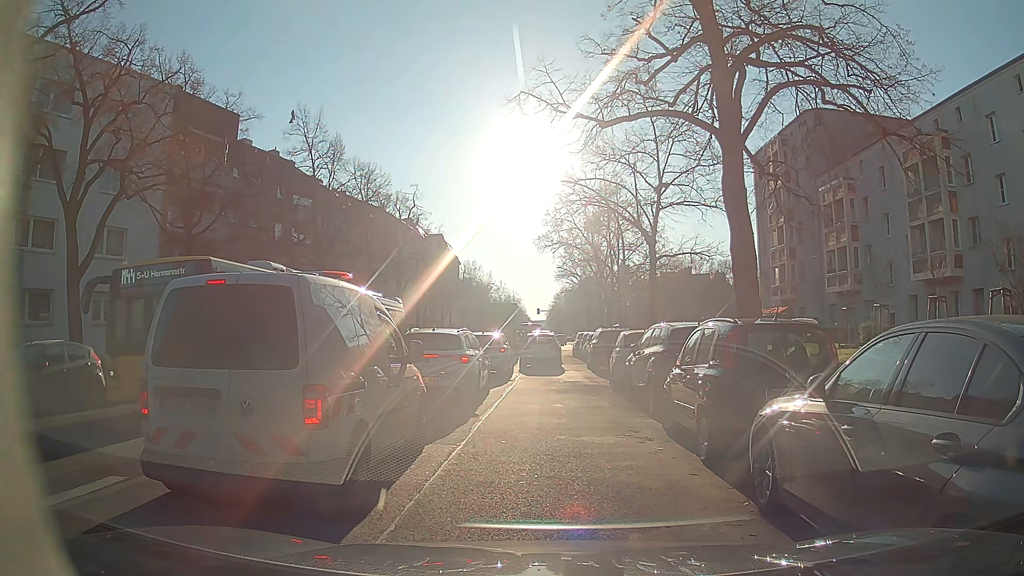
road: secondary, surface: asphalt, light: Day
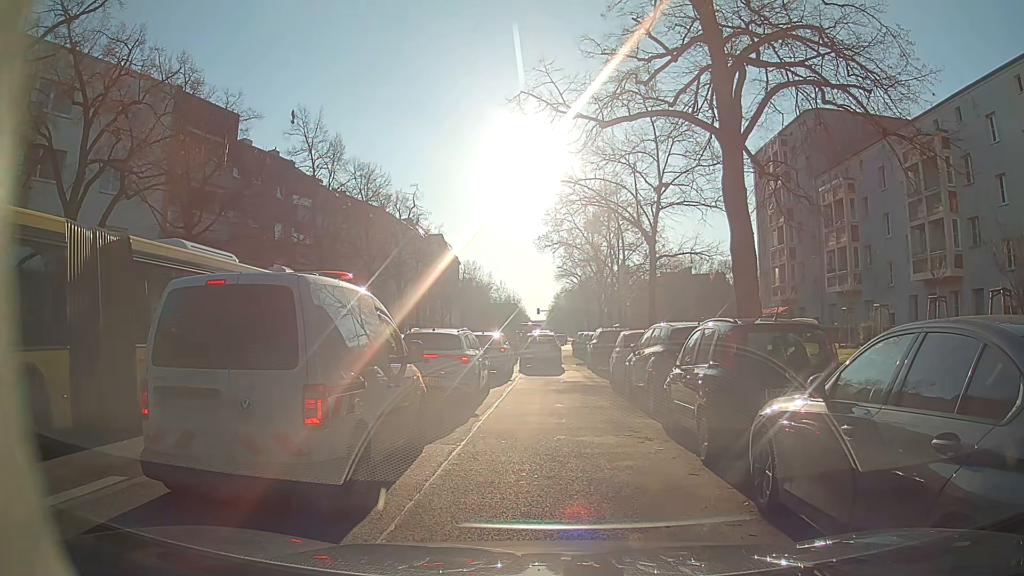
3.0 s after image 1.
(0.0, 0.0) m; 0°
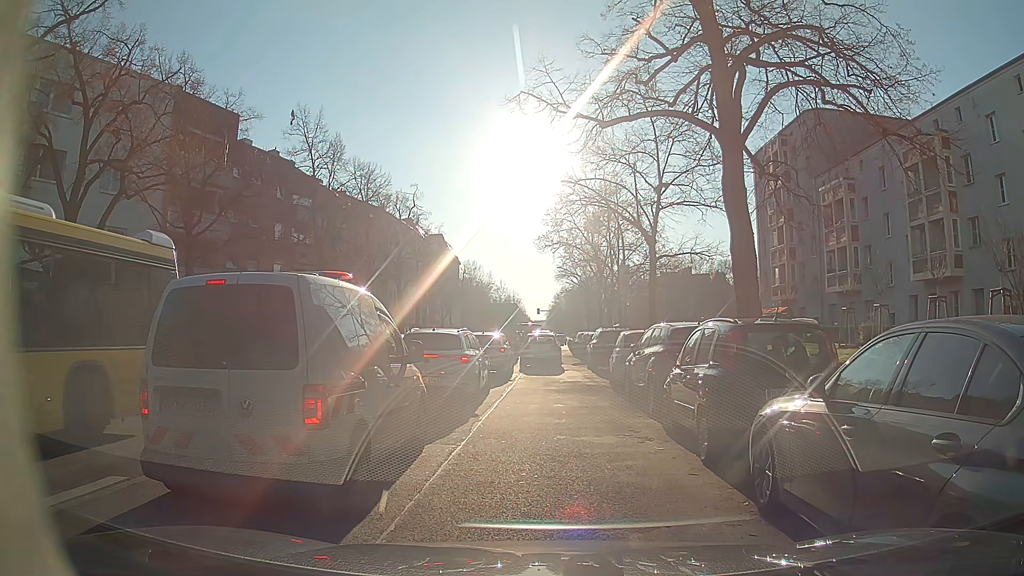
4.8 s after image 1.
(0.0, 0.0) m; 0°
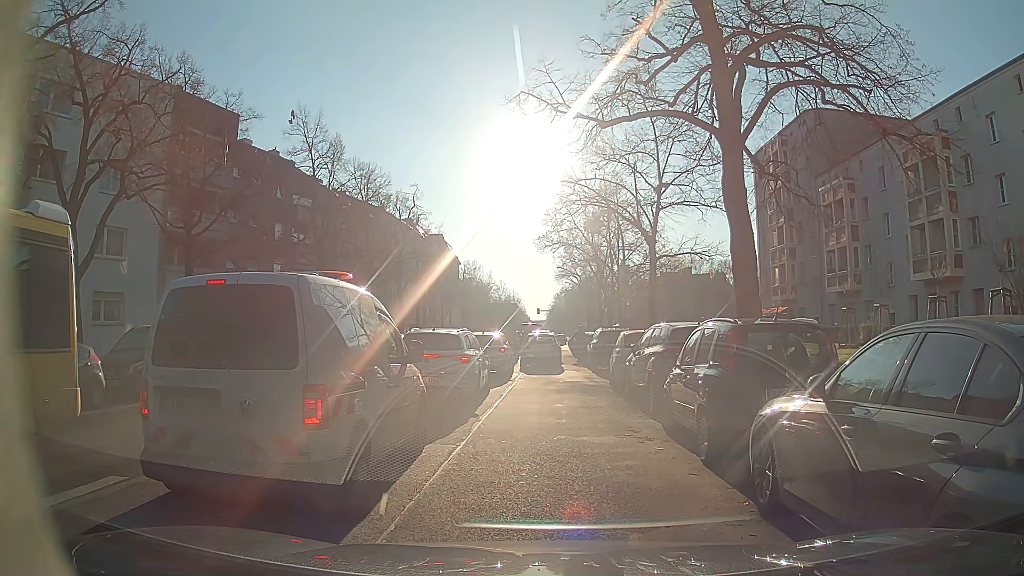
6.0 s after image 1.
(0.0, 0.0) m; 0°
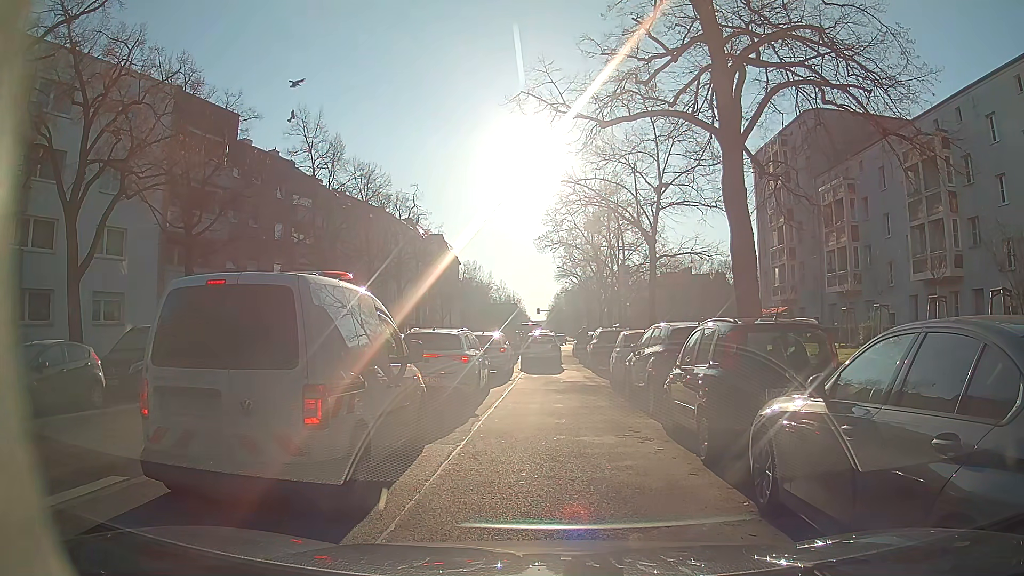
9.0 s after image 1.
(0.0, 0.0) m; 0°
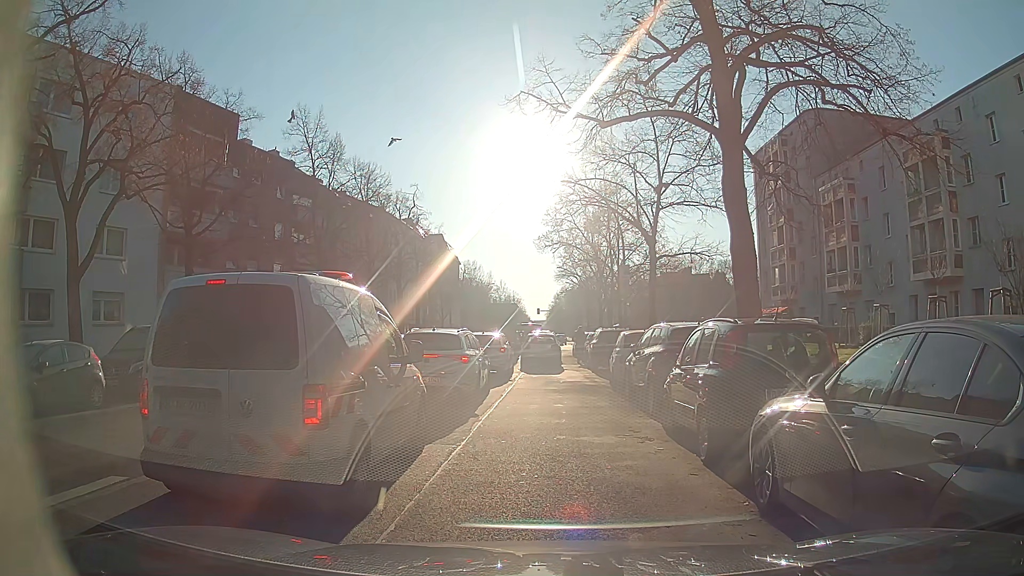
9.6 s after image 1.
(0.0, 0.0) m; 0°
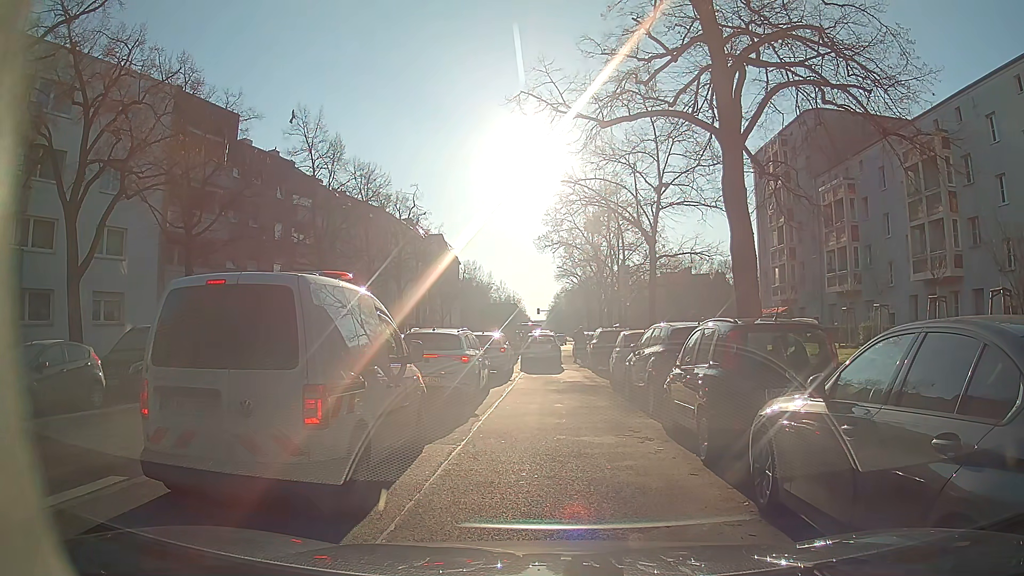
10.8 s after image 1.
(0.0, 0.0) m; 0°
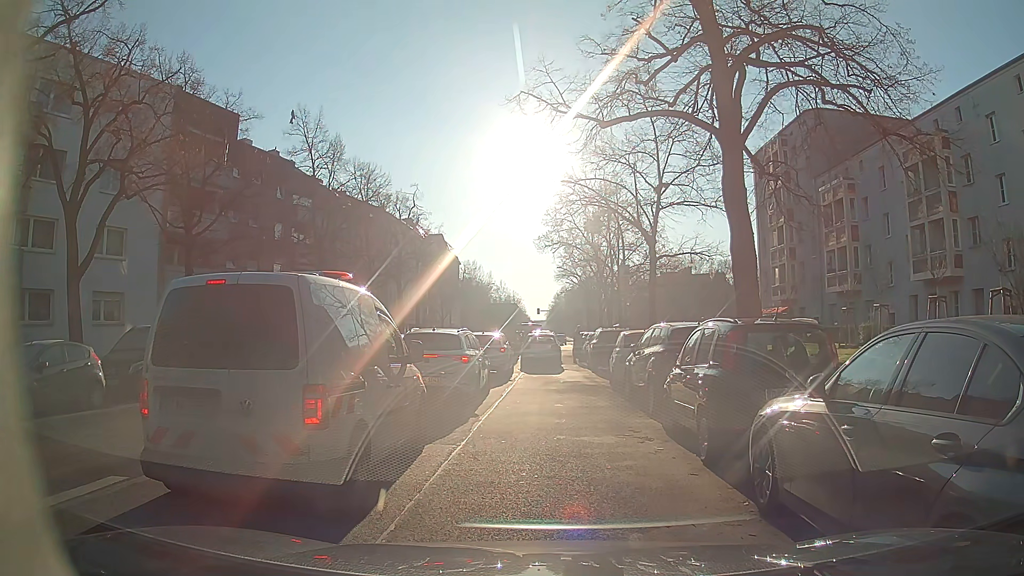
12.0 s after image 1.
(0.0, 0.0) m; 0°
